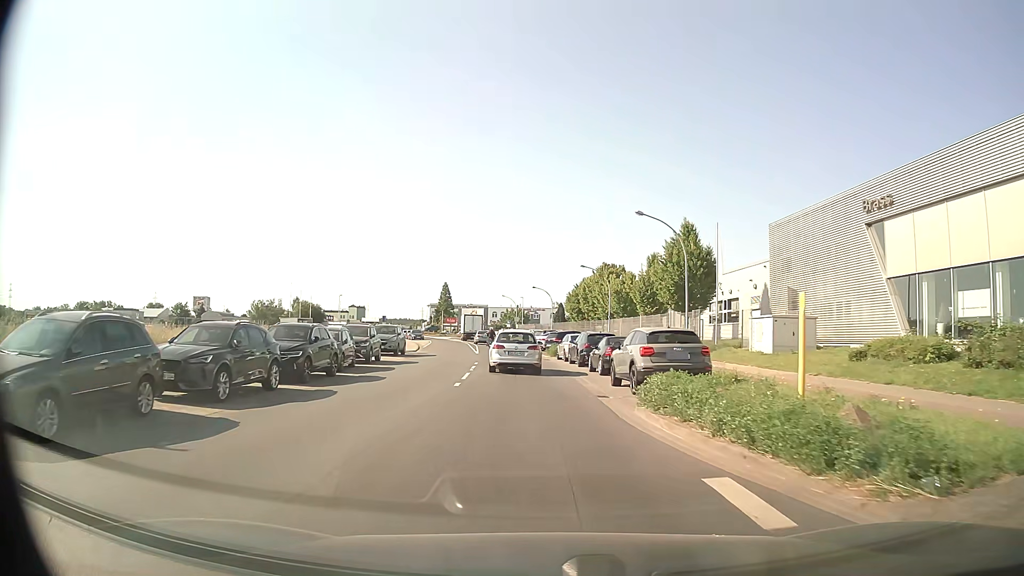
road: tertiary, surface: asphalt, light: Day
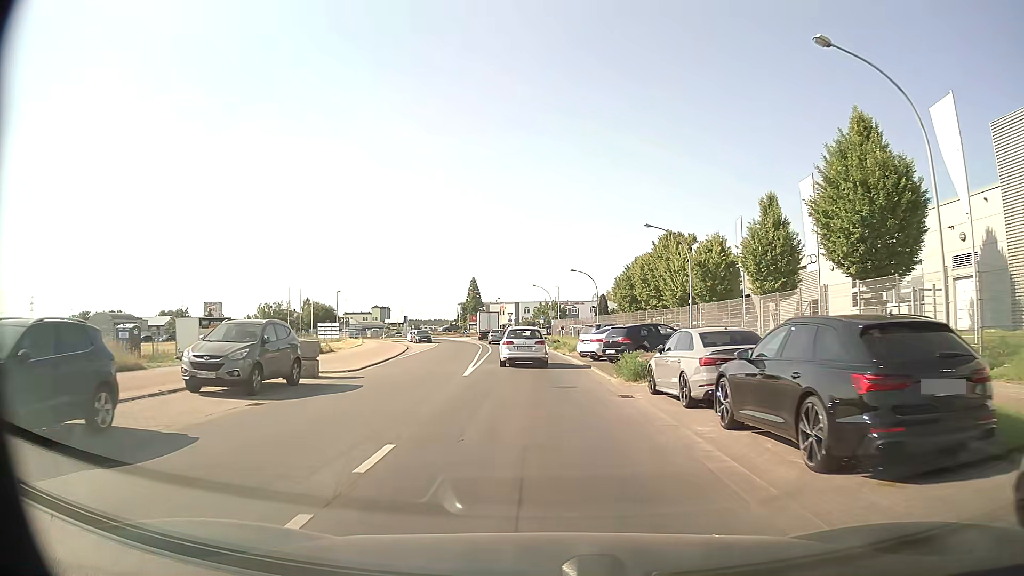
(-0.6, +22.2) m; -3°
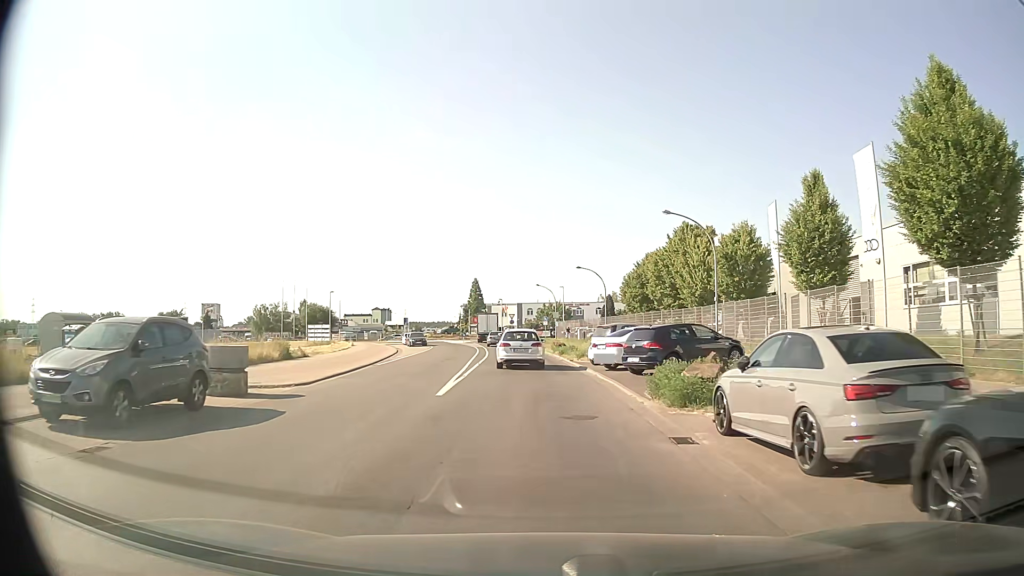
(0.0, +5.5) m; 0°
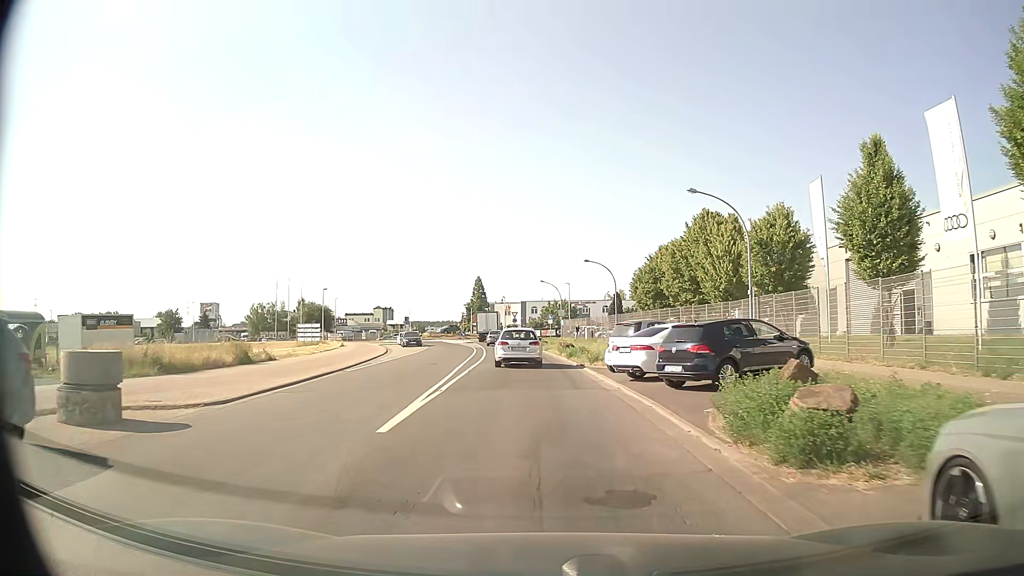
(0.0, +5.4) m; 0°
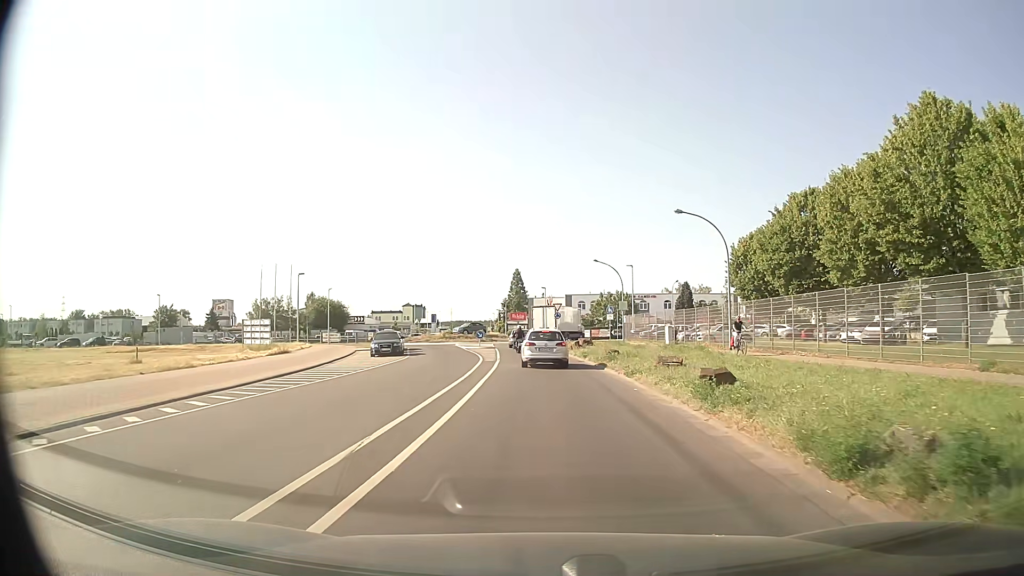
(-1.2, +25.8) m; -4°
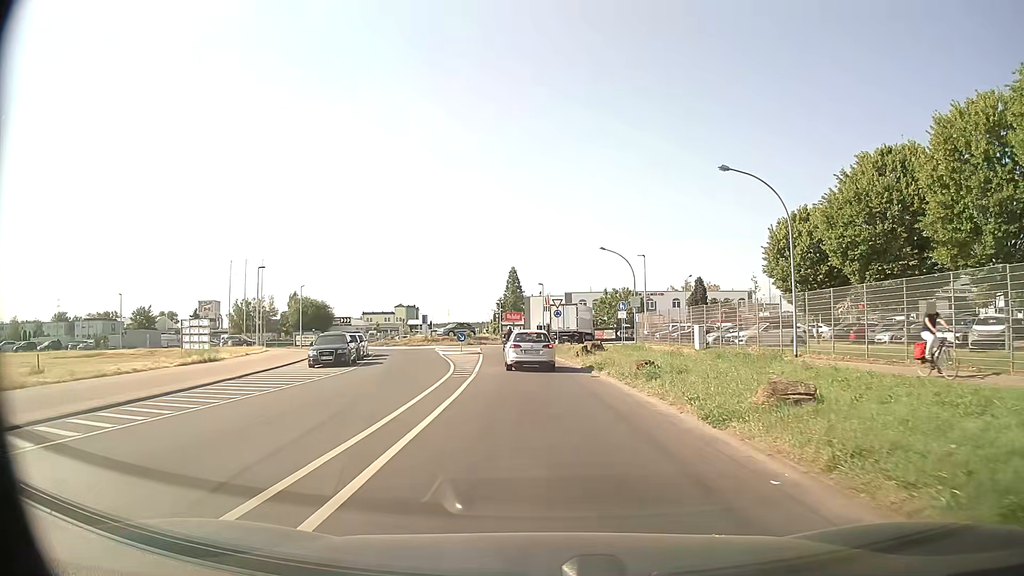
(0.0, +10.2) m; 0°
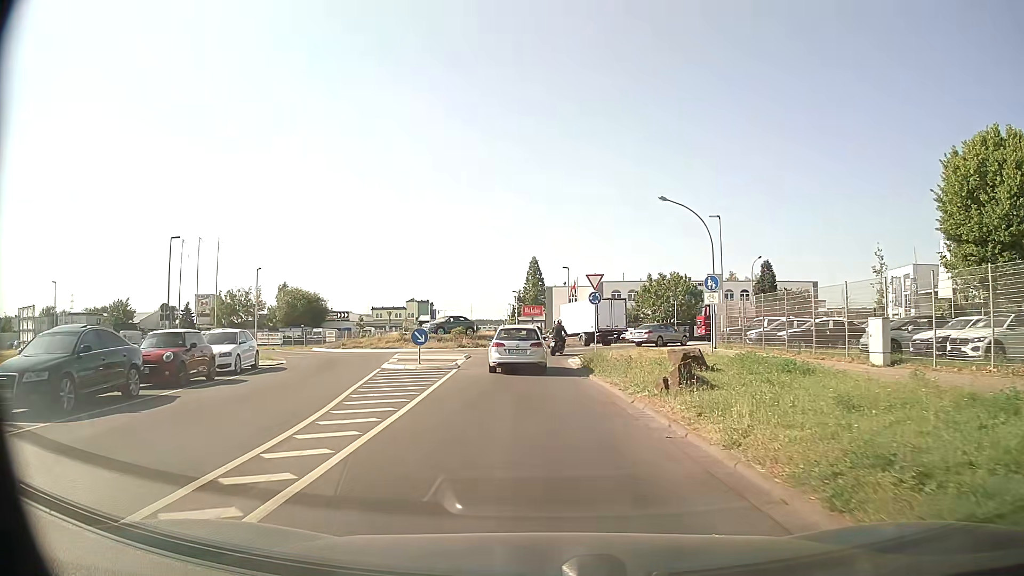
(-0.2, +19.5) m; -2°
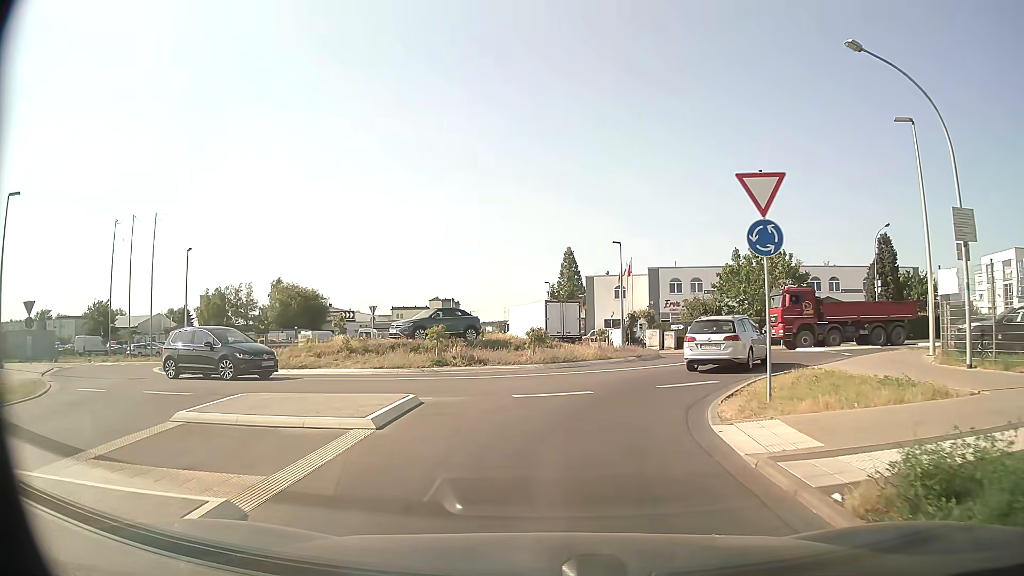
(-0.8, +19.5) m; -4°
(0, +10) (+4, +19) (+8, +28) (+7, +38) (+2, +47) (-1, +56) (-3, +66) (-3, +76) (-4, +86) (-4, +96) m
